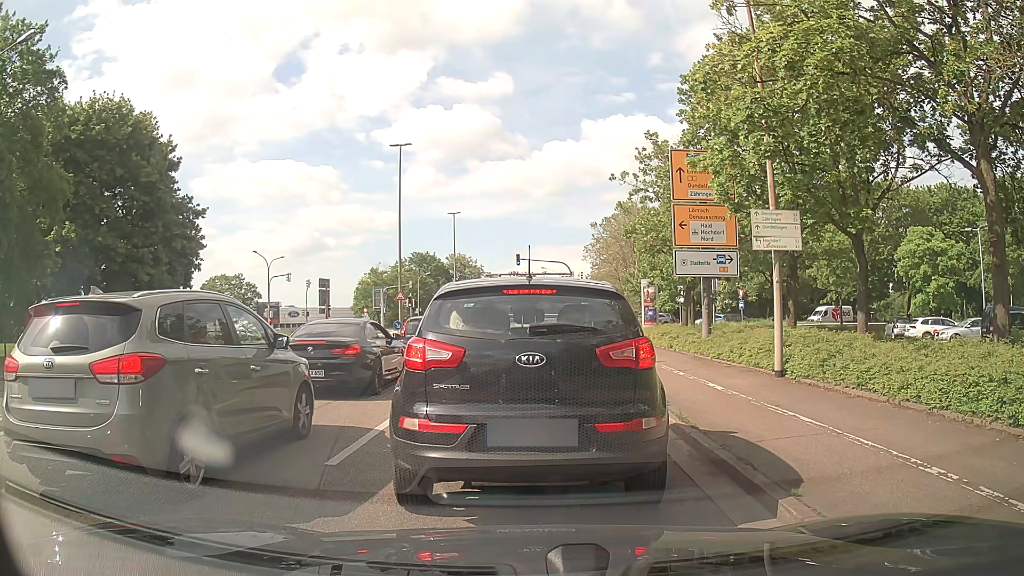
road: unclassified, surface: asphalt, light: Day
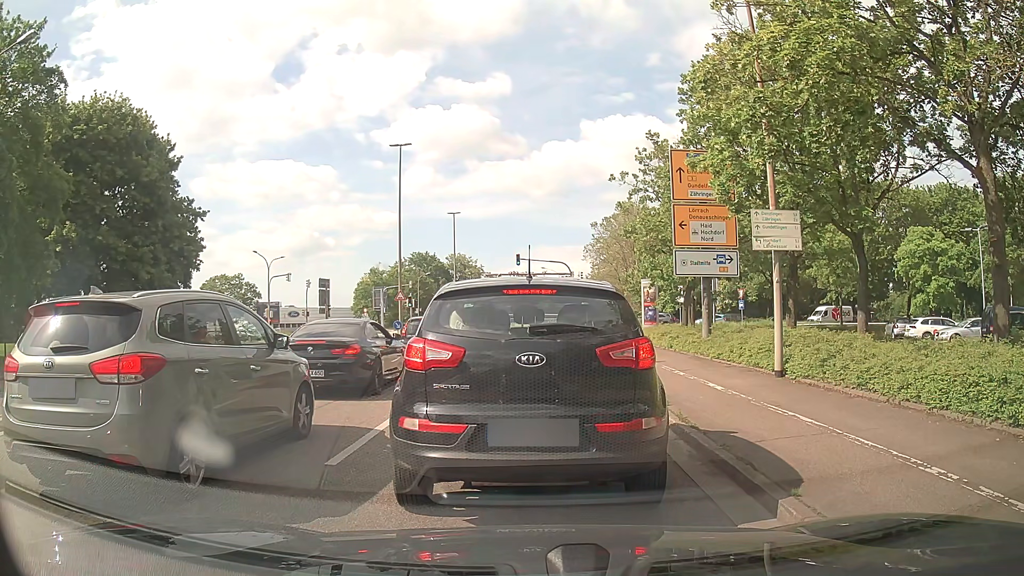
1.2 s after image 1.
(0.0, 0.0) m; 0°
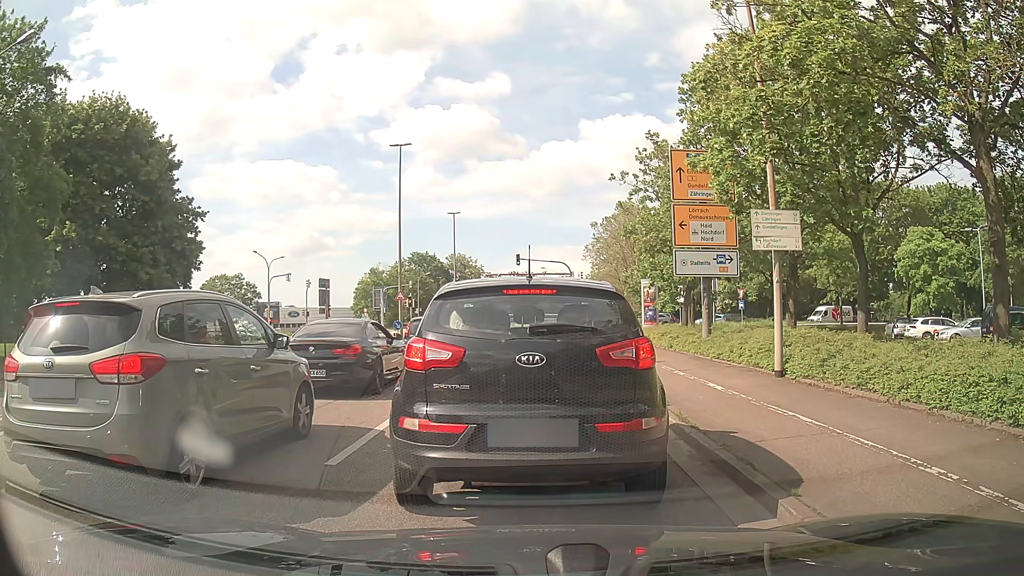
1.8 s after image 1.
(0.0, 0.0) m; 0°
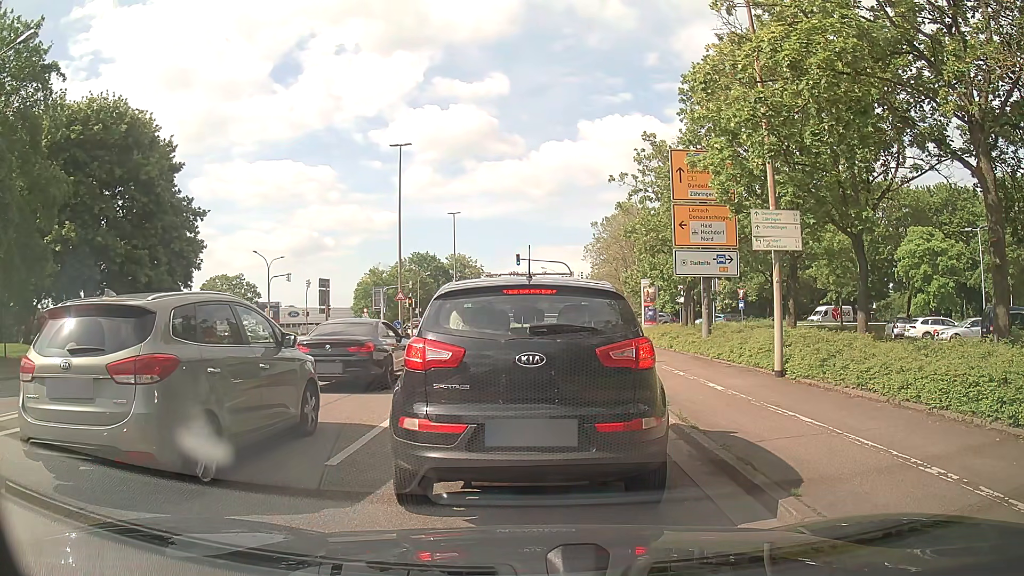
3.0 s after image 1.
(0.0, 0.0) m; 0°
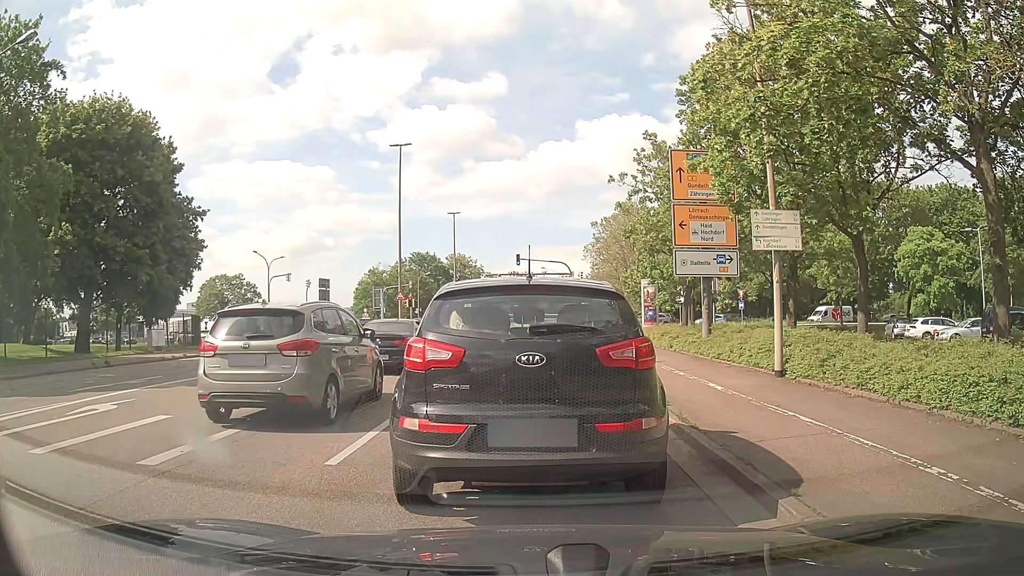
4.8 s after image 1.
(0.0, 0.0) m; 0°
